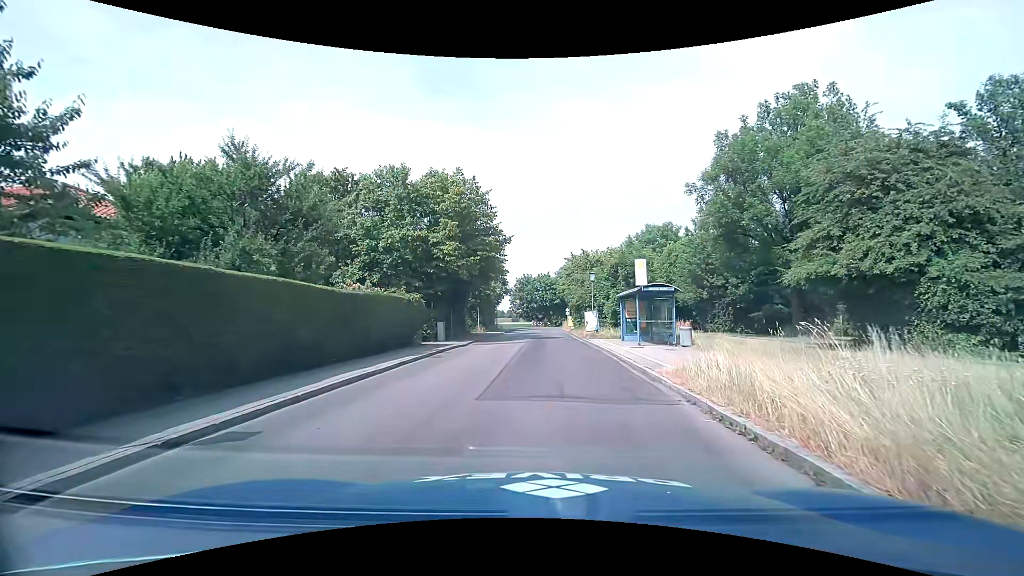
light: Day
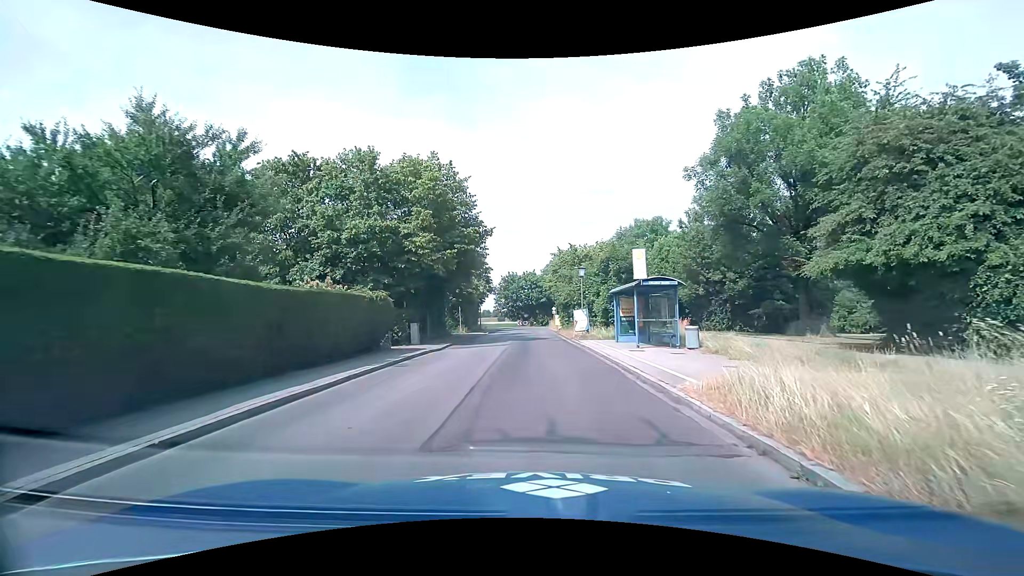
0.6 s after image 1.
(0.0, +2.9) m; +2°
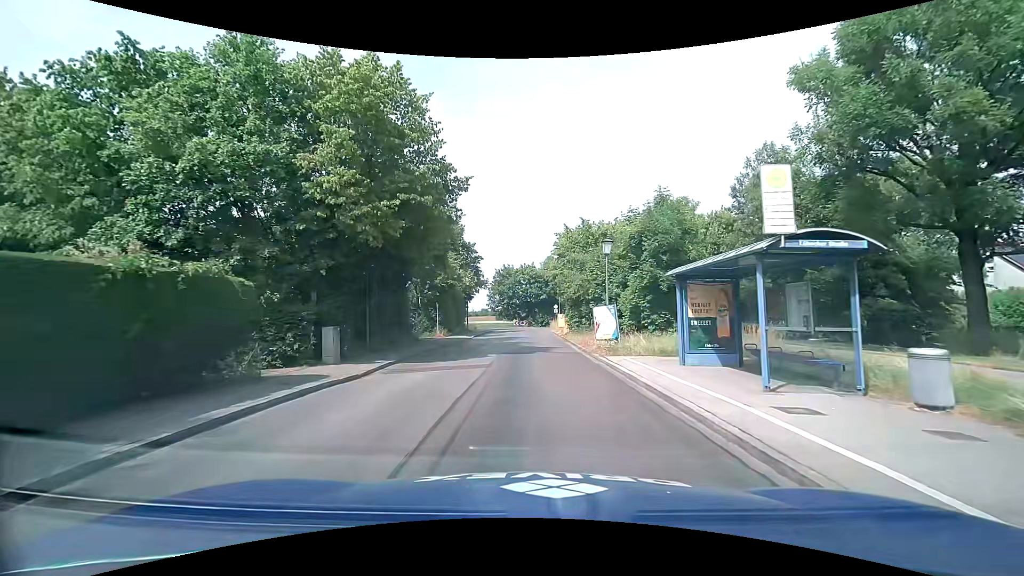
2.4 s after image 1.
(0.0, +10.8) m; 0°
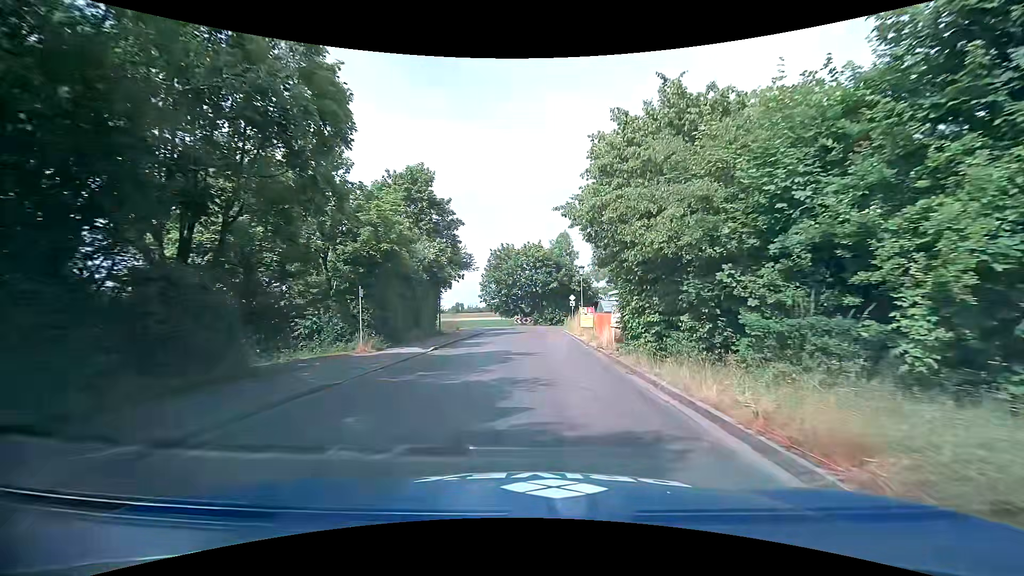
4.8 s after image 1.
(0.0, +17.9) m; 0°
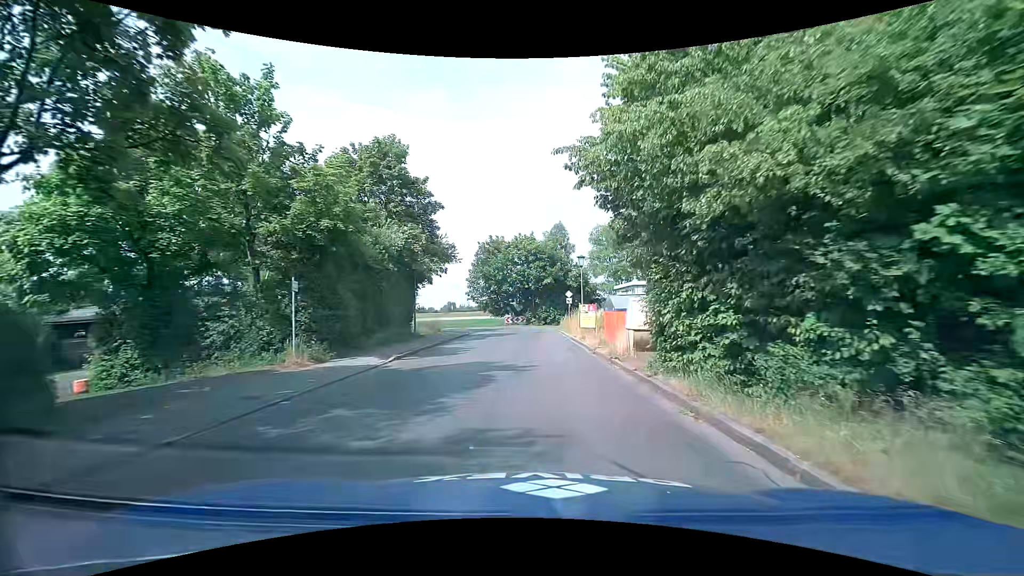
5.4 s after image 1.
(0.0, +4.8) m; +1°
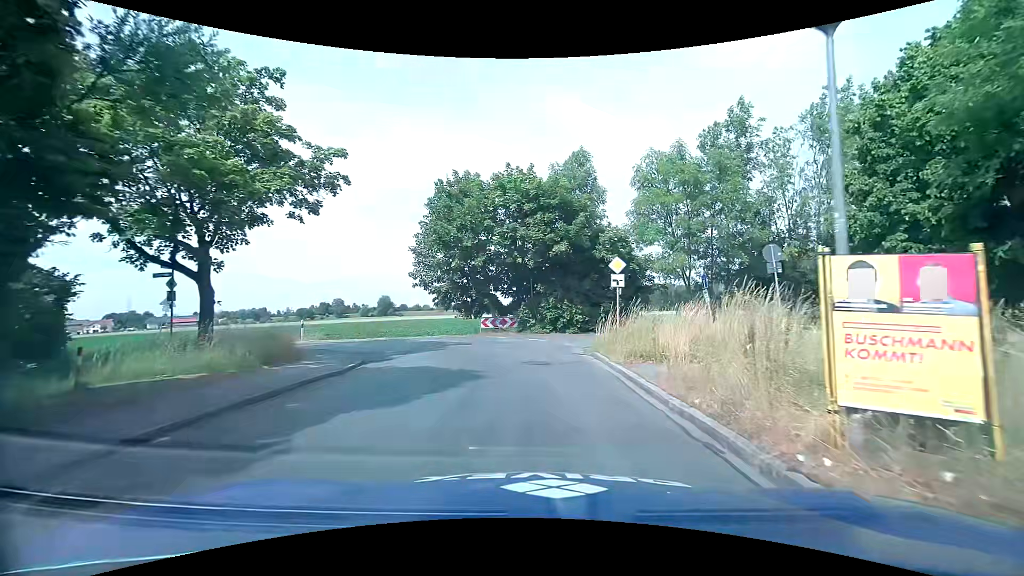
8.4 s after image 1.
(-0.1, +22.8) m; 0°
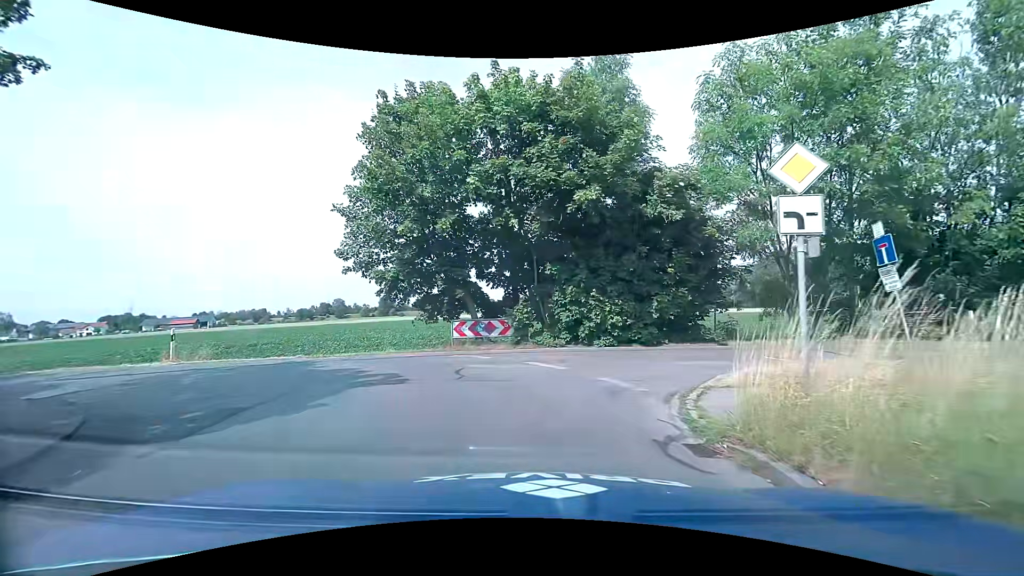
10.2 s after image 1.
(0.0, +10.8) m; +1°
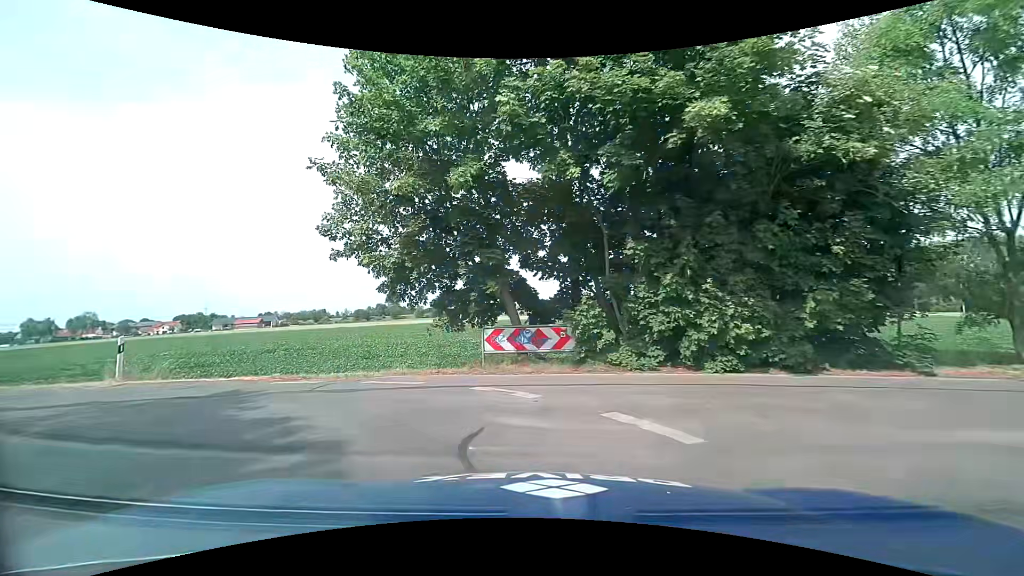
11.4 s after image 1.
(-0.3, +5.6) m; -8°
